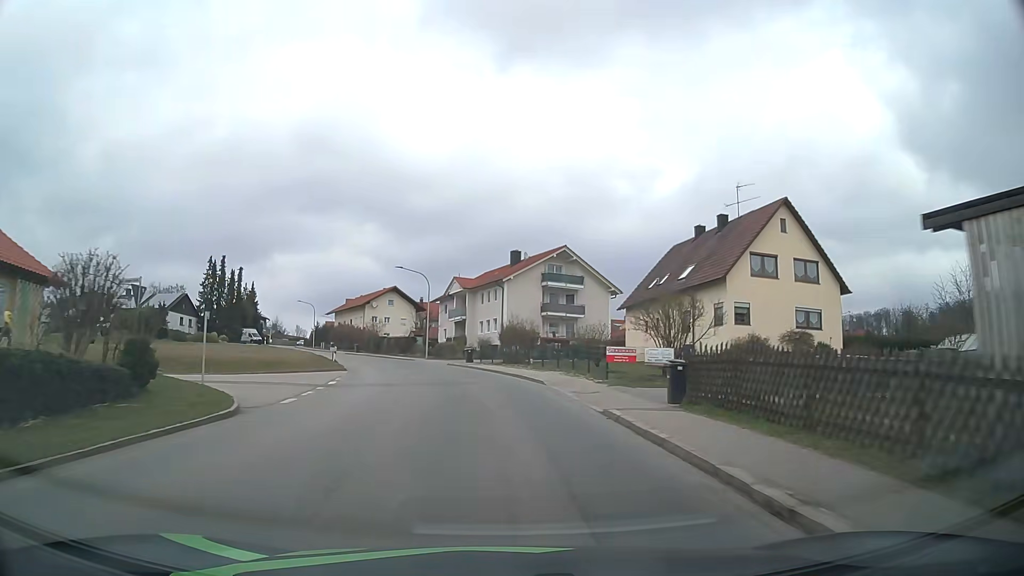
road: tertiary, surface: asphalt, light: Day
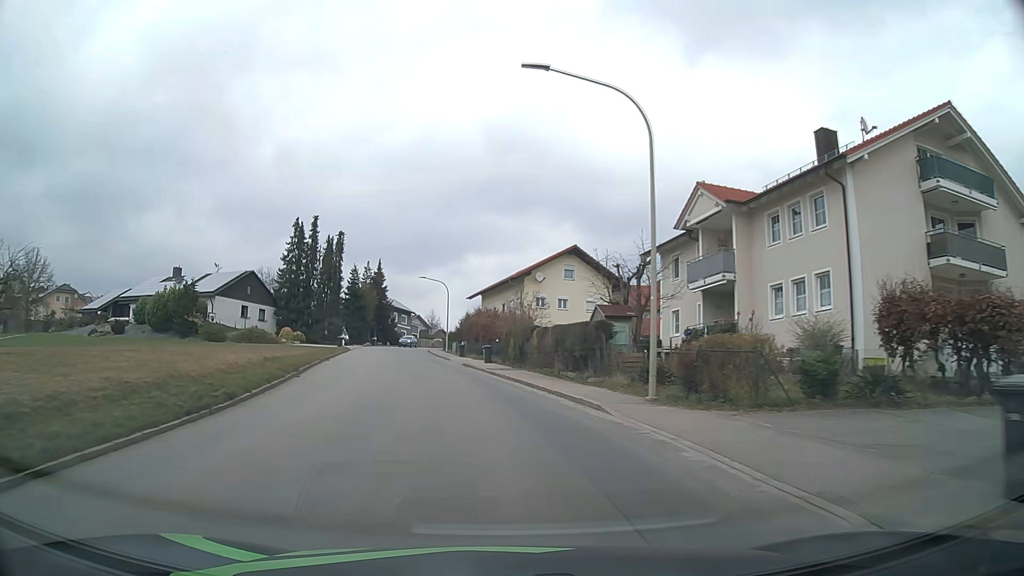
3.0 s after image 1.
(-4.9, +39.9) m; -17°
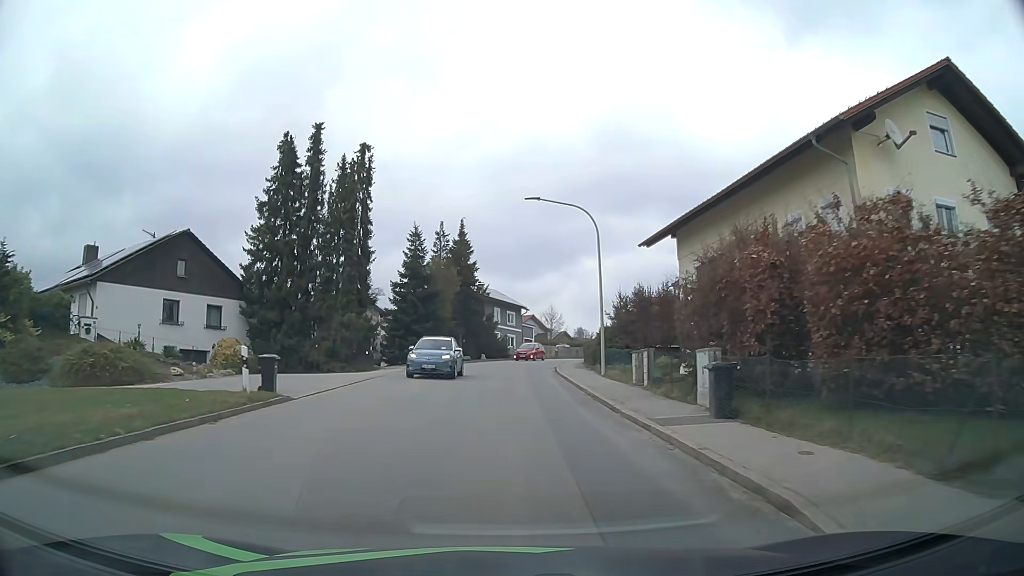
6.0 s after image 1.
(-4.9, +38.8) m; -9°
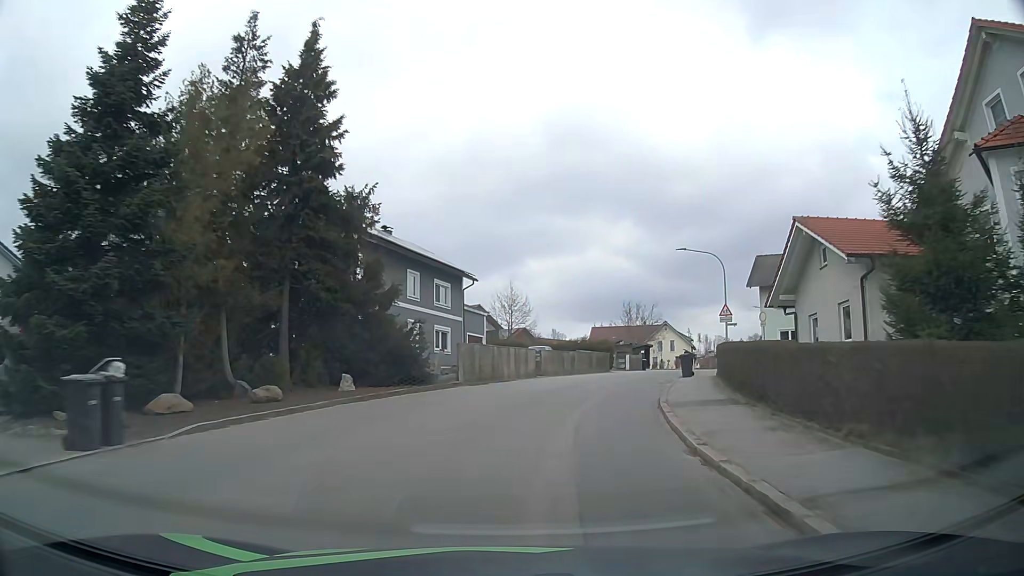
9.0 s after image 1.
(+0.3, +38.6) m; +4°
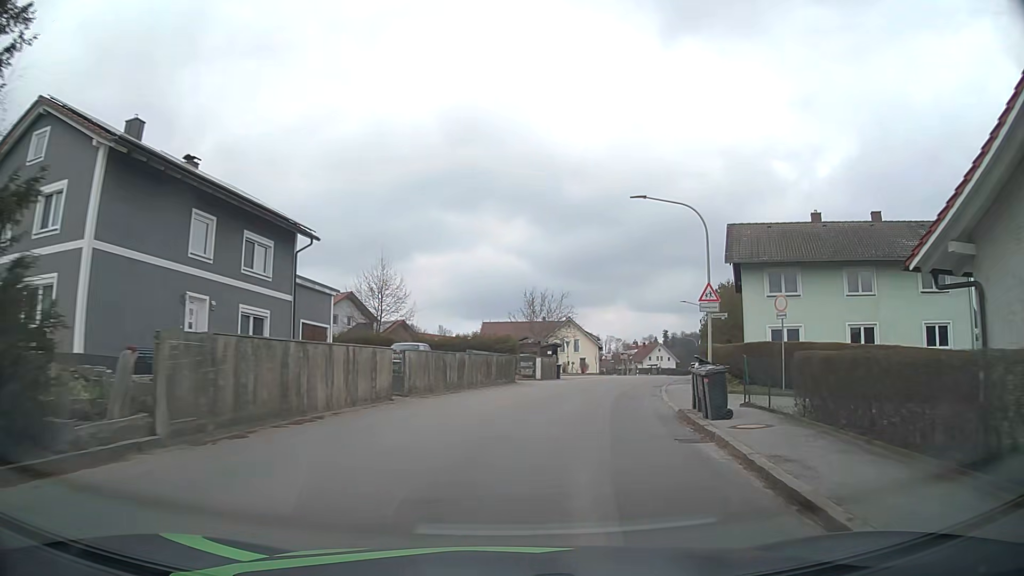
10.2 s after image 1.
(+1.2, +15.2) m; +9°
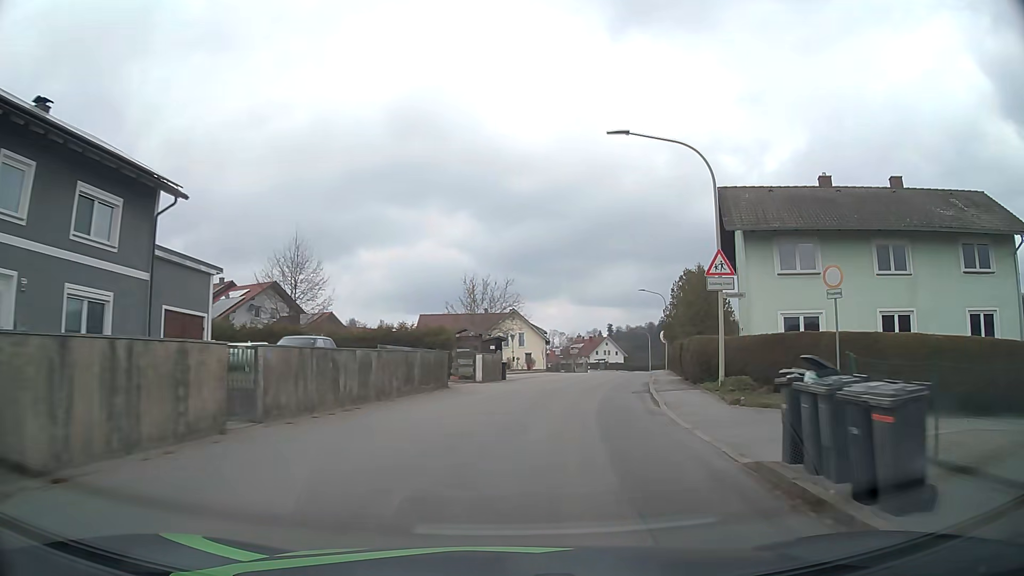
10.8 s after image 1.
(+0.4, +7.6) m; +5°
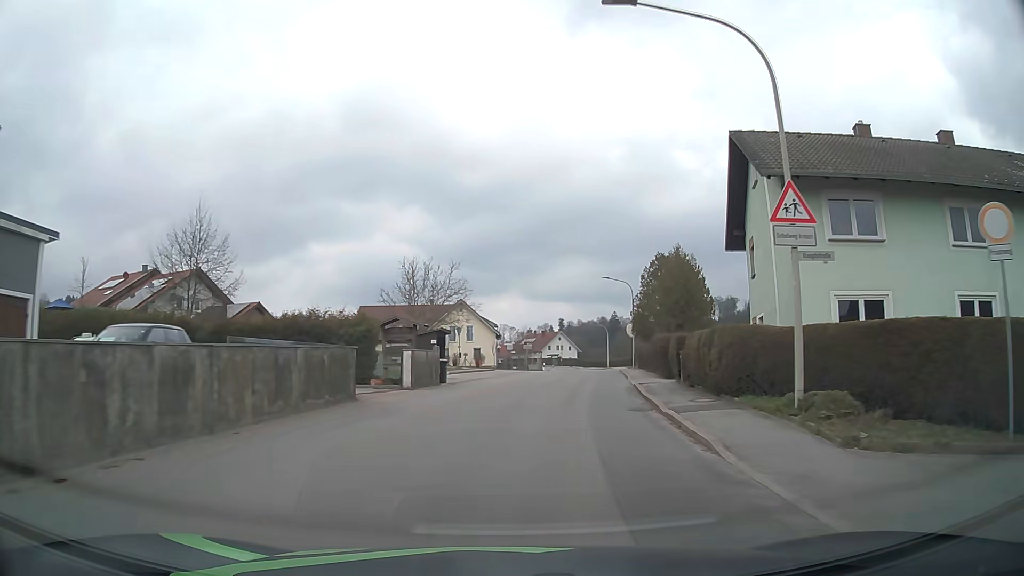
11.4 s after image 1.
(+0.3, +7.6) m; +4°
